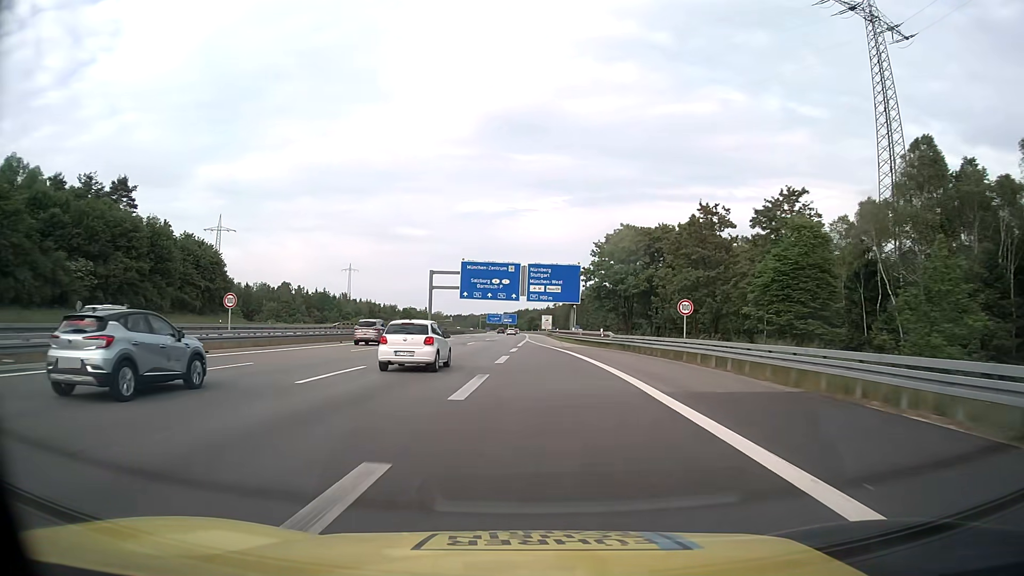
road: motorway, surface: asphalt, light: Day
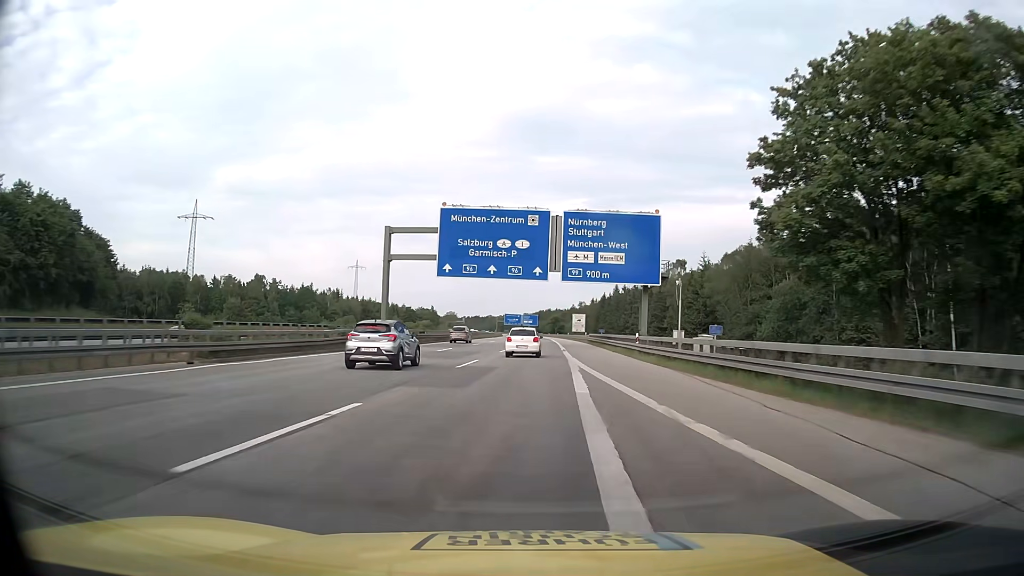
(-1.2, +45.8) m; -2°
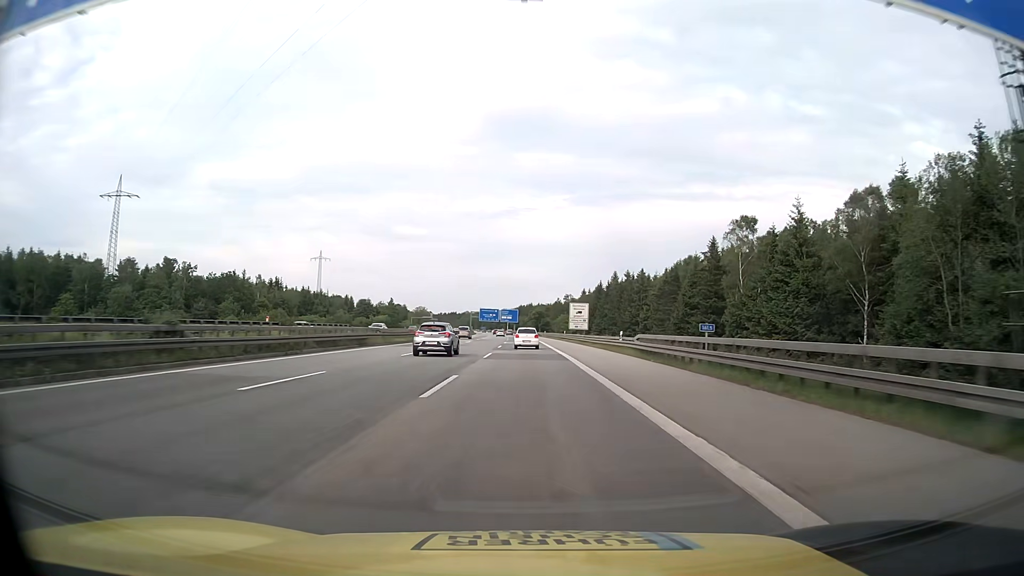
(+0.5, +46.8) m; +1°
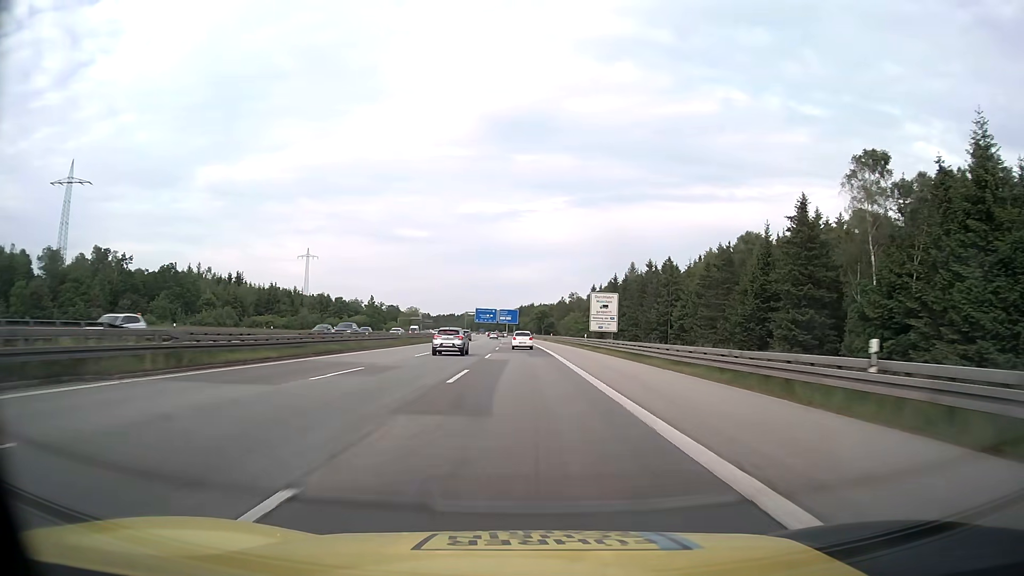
(0.0, +31.5) m; 0°
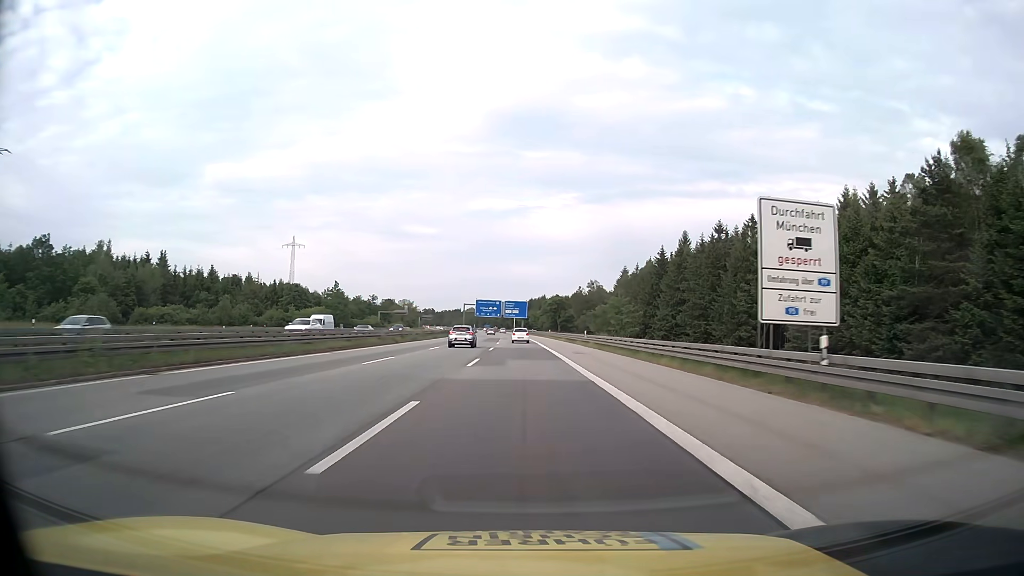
(-0.3, +47.8) m; -1°
(0, +10) (0, +20) (0, +30) (0, +40) (0, +50) (-1, +60) (-1, +70) (-1, +80) (-1, +90) (-2, +100) m
